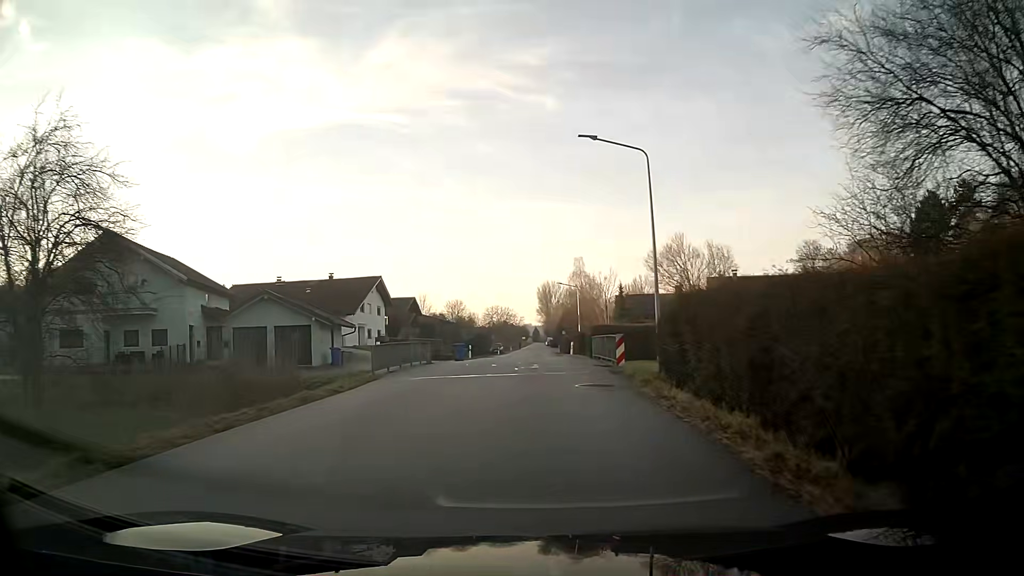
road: tertiary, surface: asphalt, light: Day
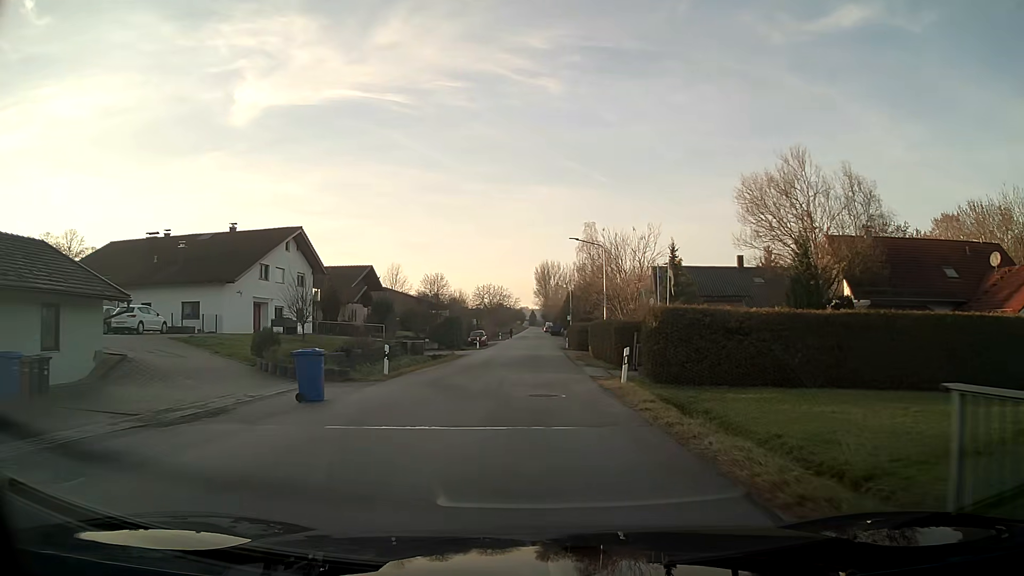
(+0.2, +27.5) m; +1°
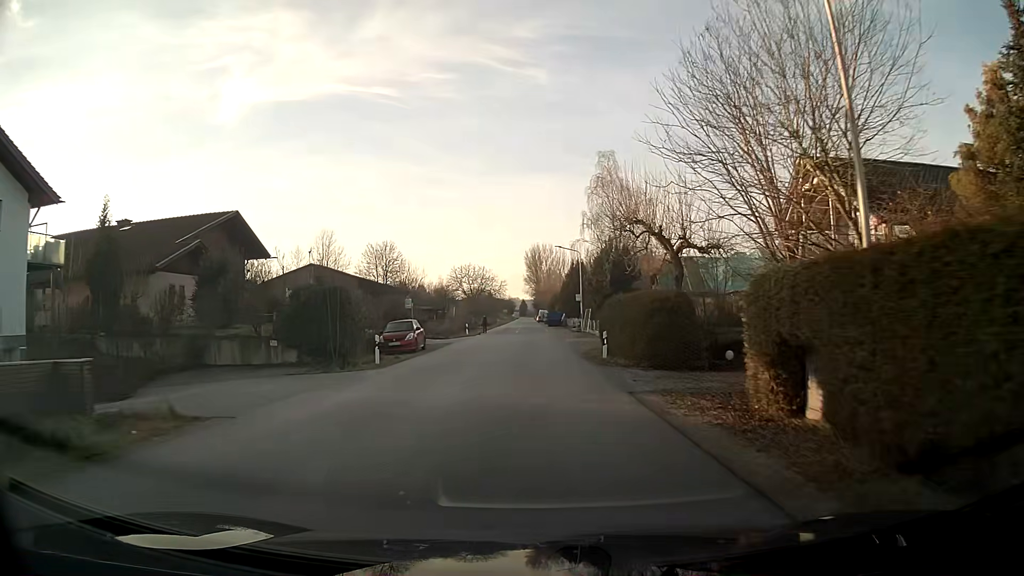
(+0.3, +35.5) m; +1°
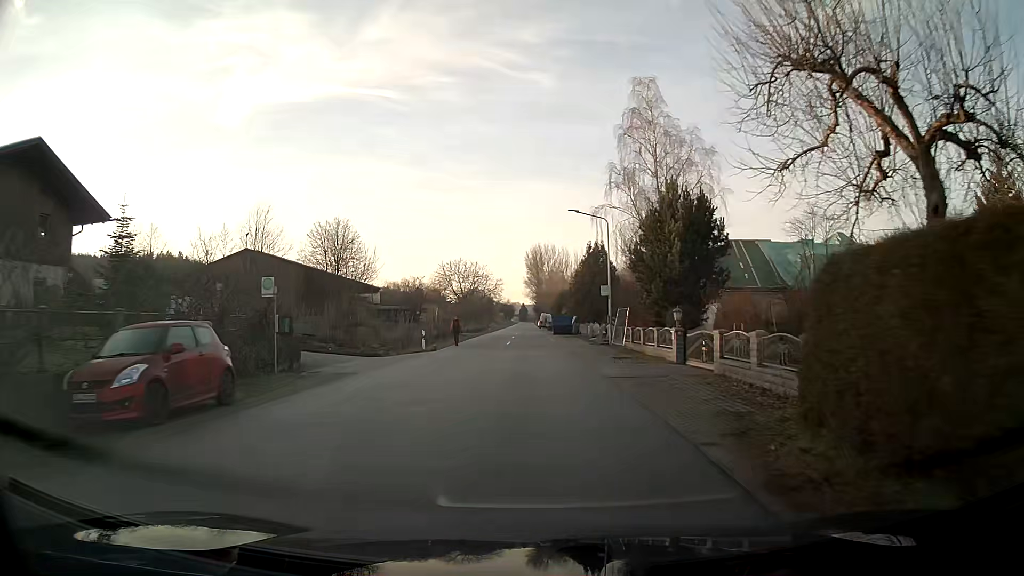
(0.0, +21.7) m; 0°
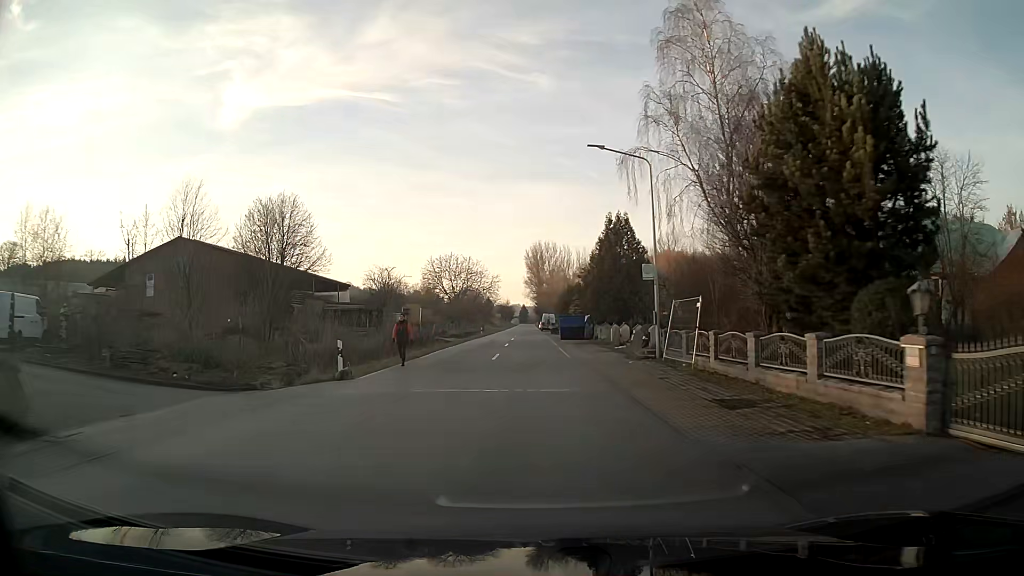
(-0.1, +14.5) m; -1°
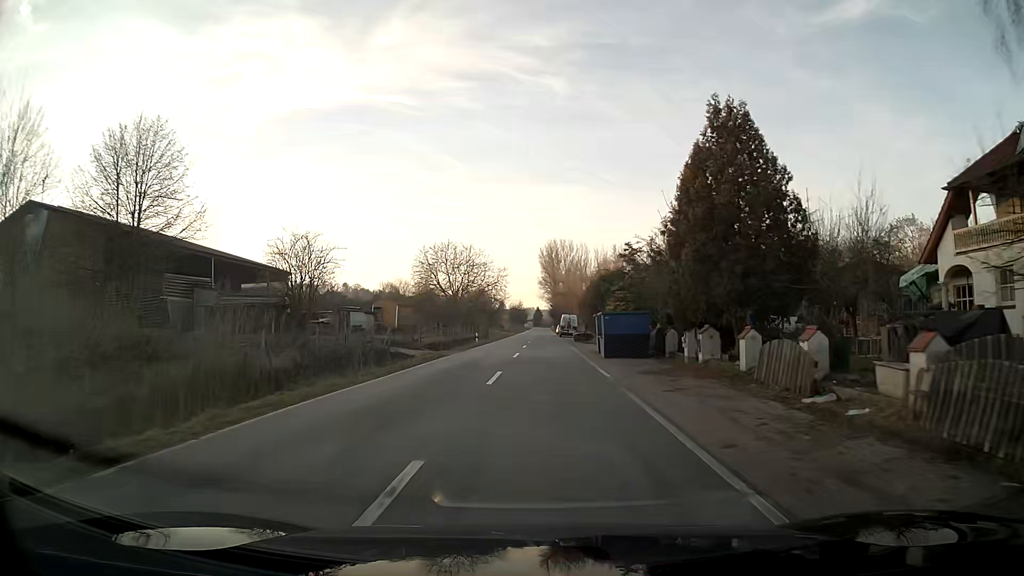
(-0.1, +21.6) m; -1°
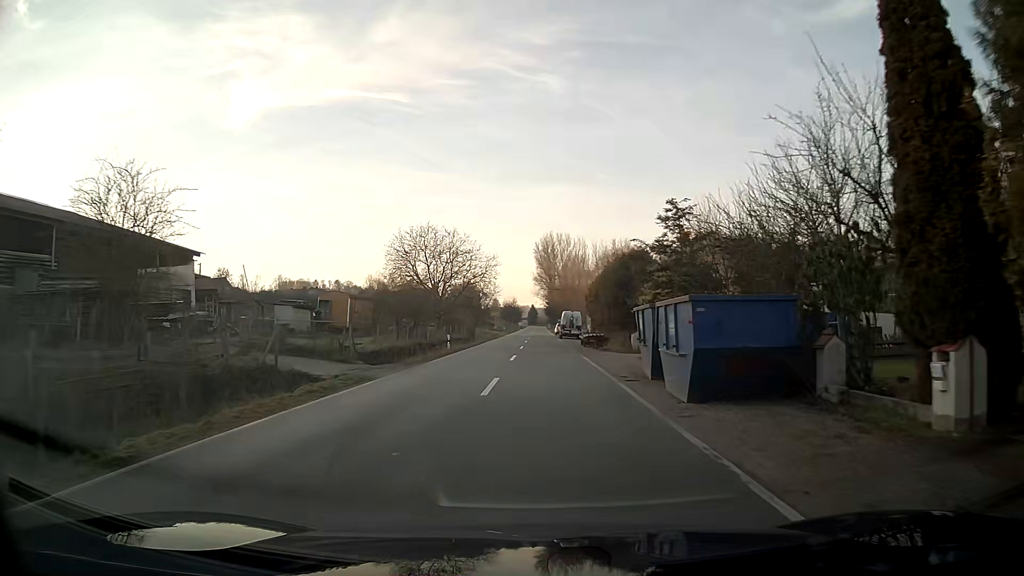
(+0.1, +14.4) m; +1°
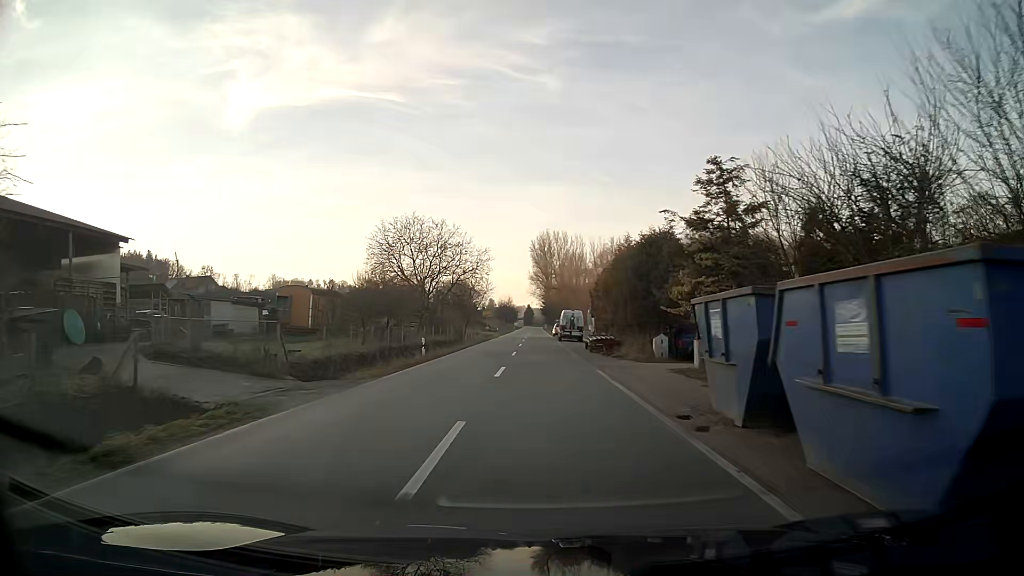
(0.0, +7.2) m; 0°
(0, +10) (0, +20) (0, +30) (0, +40) (0, +50) (0, +60) (0, +70) (0, +80) (0, +90) (0, +100) m
